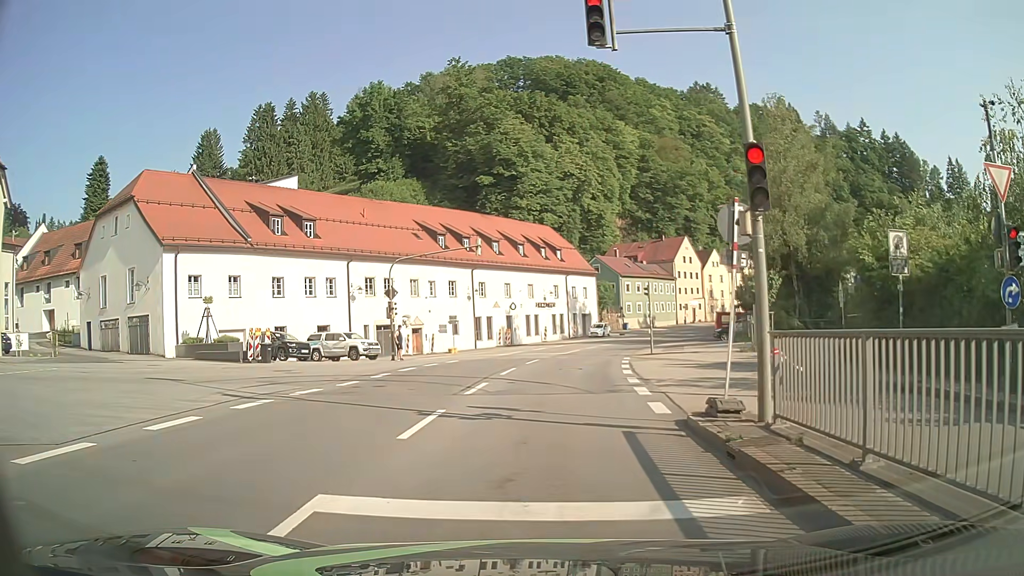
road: primary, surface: asphalt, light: Day
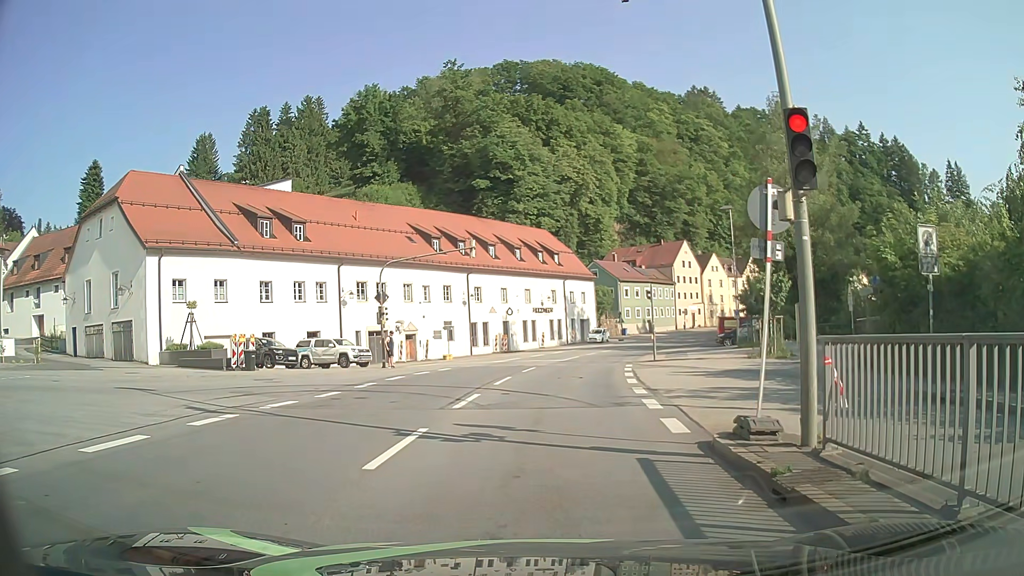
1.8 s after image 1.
(0.0, +1.4) m; 0°
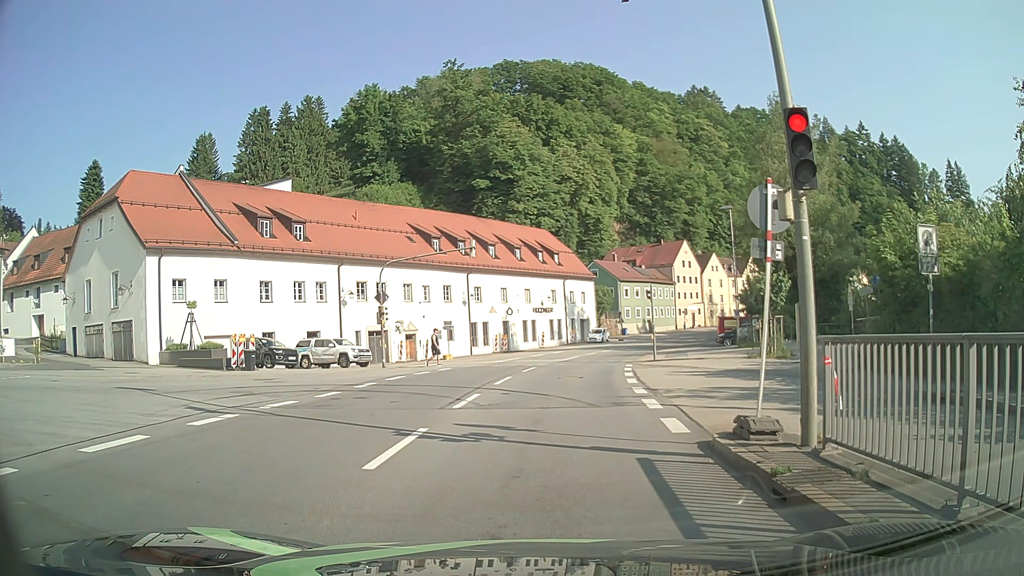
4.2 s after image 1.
(0.0, 0.0) m; 0°
(0, +10) (+1, +20) (+2, +30) (+4, +40) (+6, +49) (+9, +59) (+13, +68) (+17, +77) (+22, +86) (+27, +95) m
